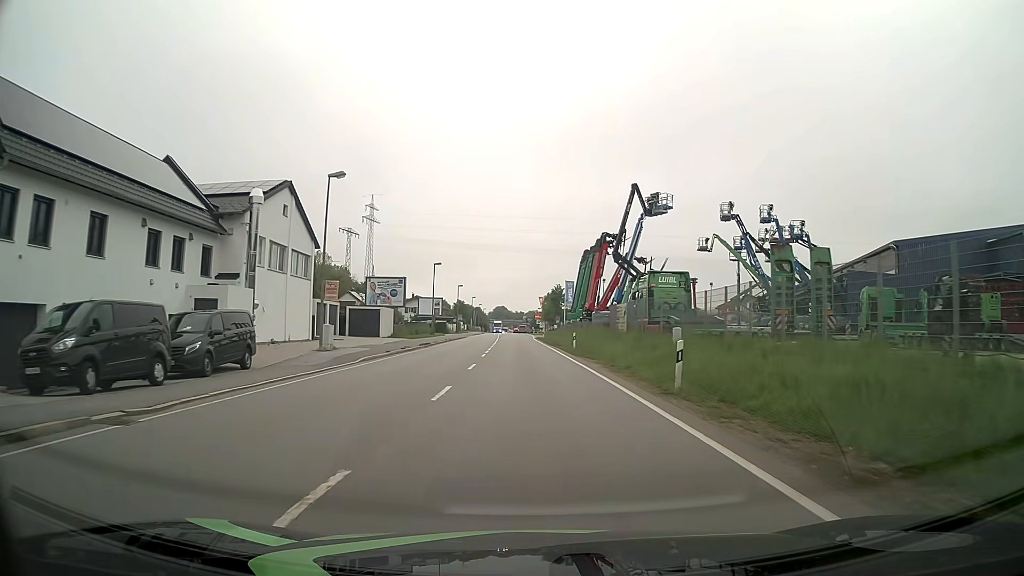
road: primary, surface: asphalt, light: Day
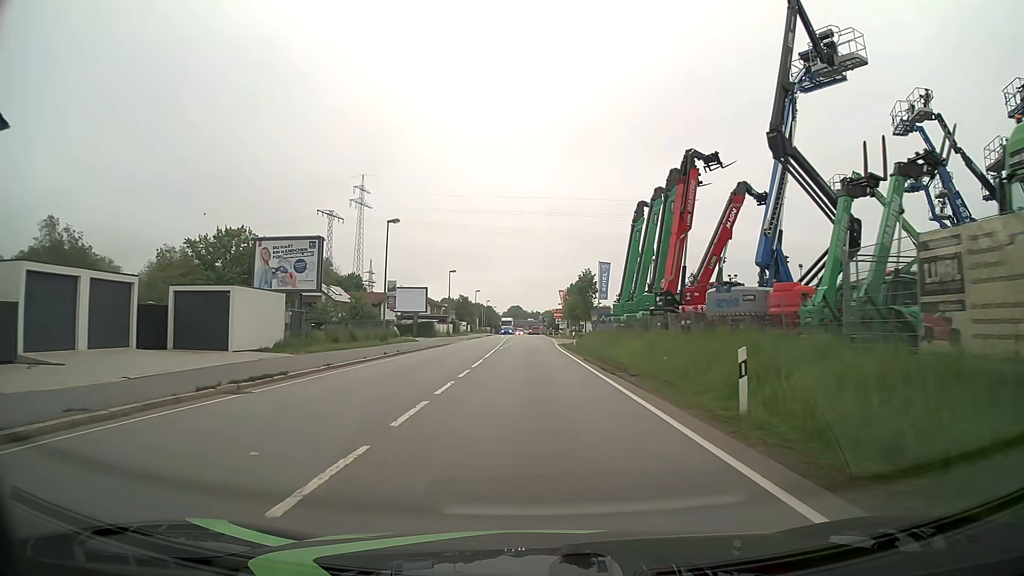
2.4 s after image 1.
(-0.6, +30.4) m; -2°
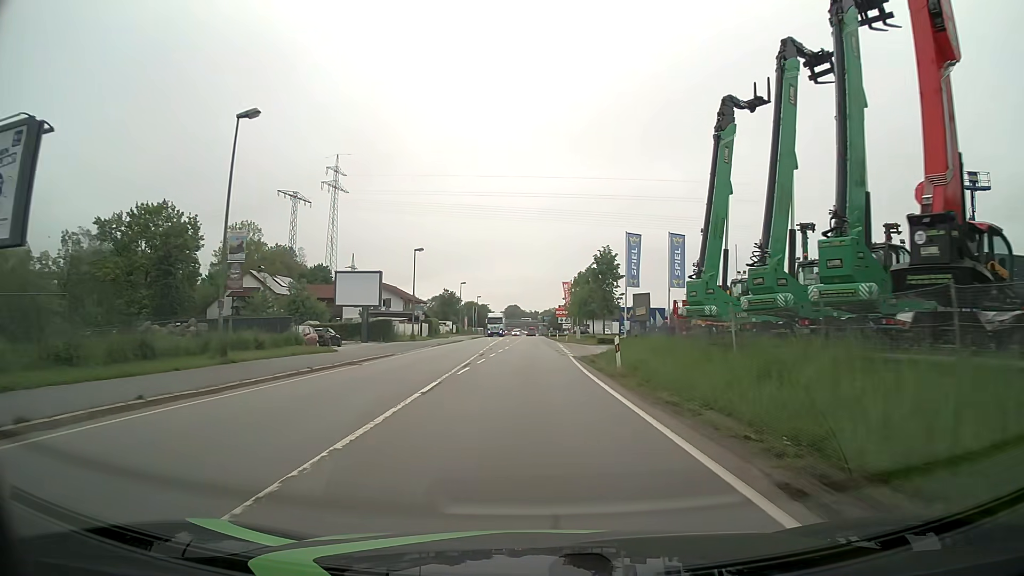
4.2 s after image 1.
(+0.1, +22.8) m; +1°
(0, +10) (0, +20) (0, +30) (0, +40) (0, +50) (0, +60) (0, +70) (-1, +80) (-1, +90) (-1, +100) m
